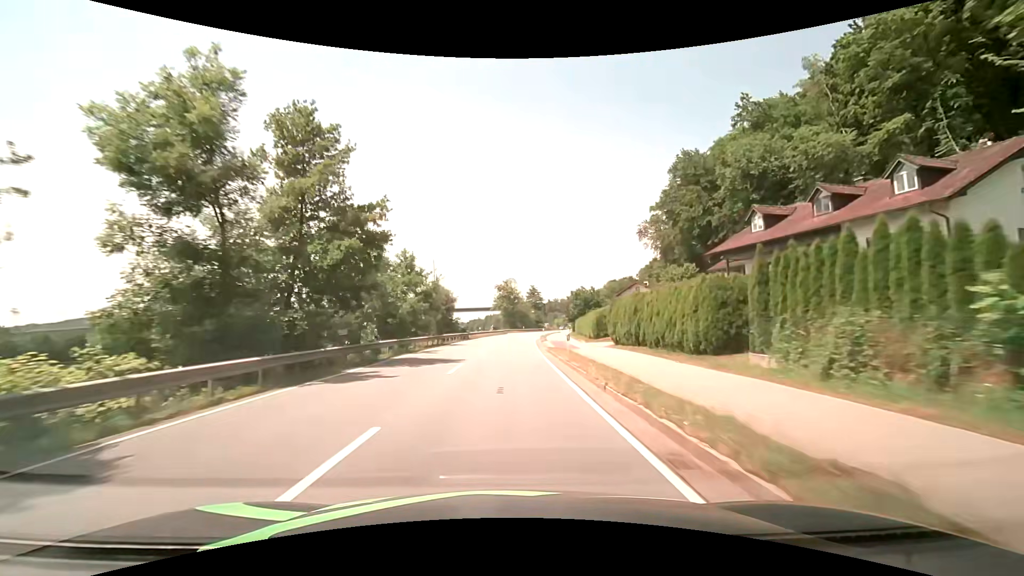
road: primary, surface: asphalt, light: Day
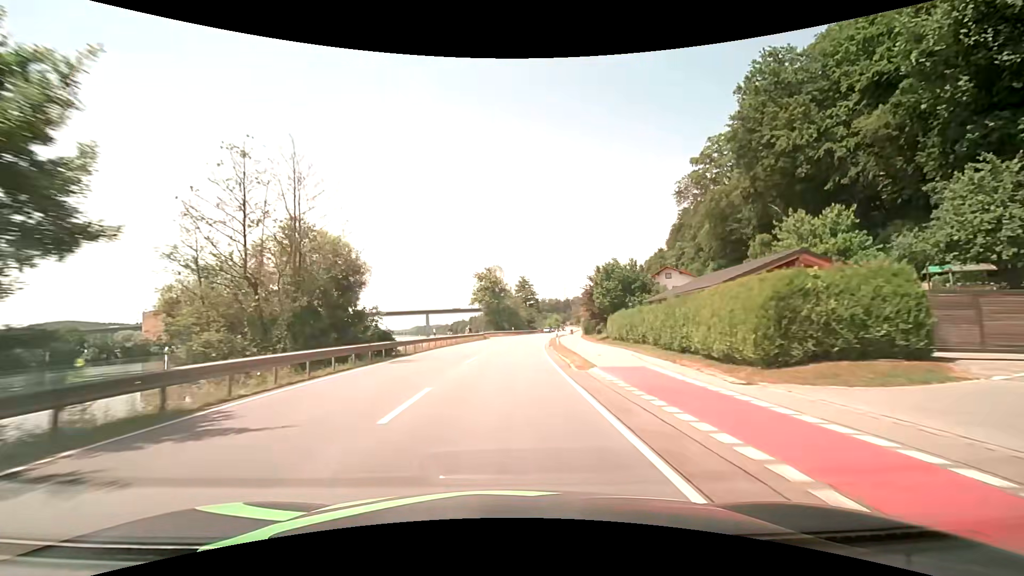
(+0.4, +31.4) m; +1°
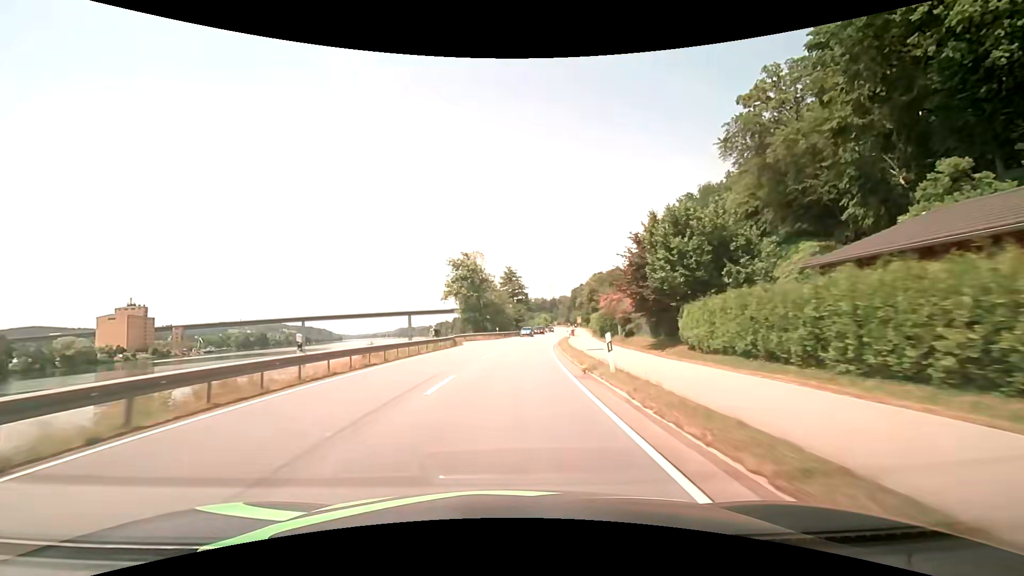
(+0.4, +20.8) m; +2°
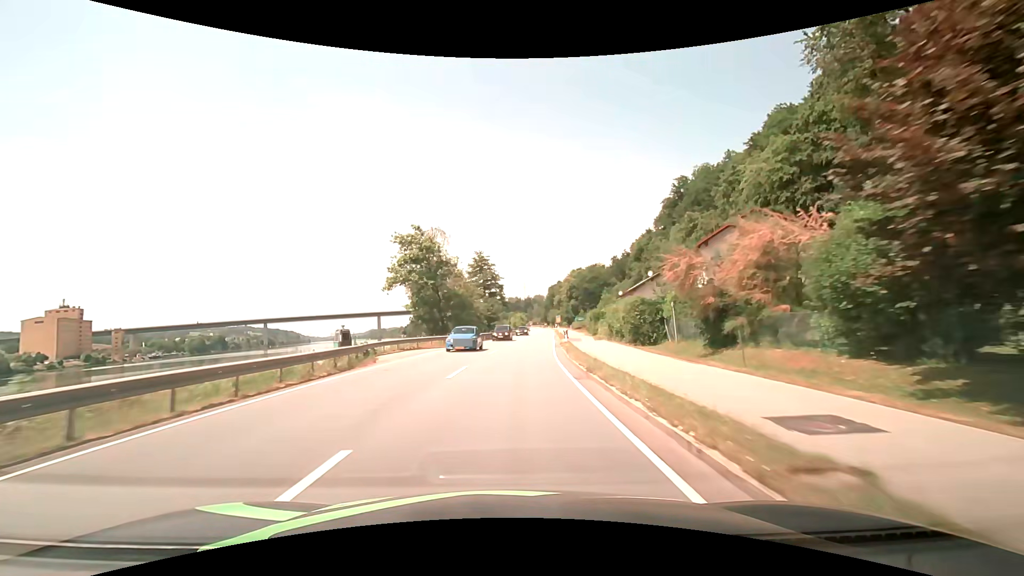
(+0.6, +20.7) m; +3°
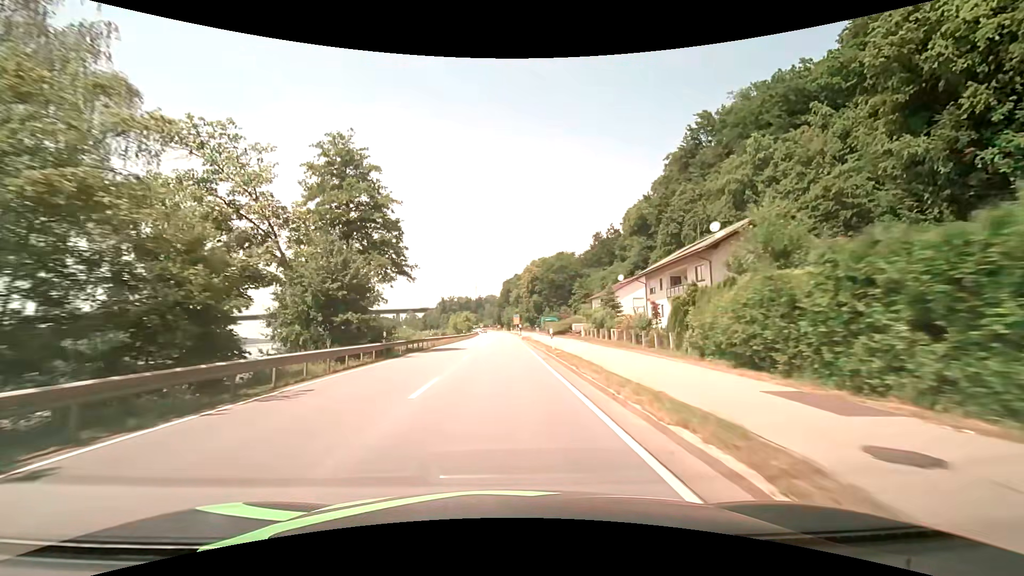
(+3.3, +51.4) m; +6°
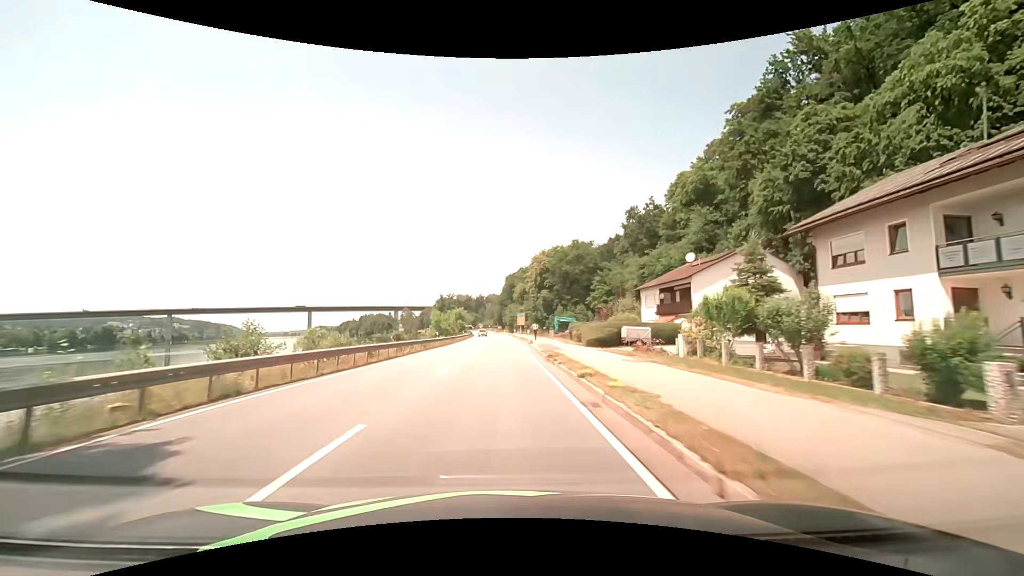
(+0.1, +30.6) m; 0°
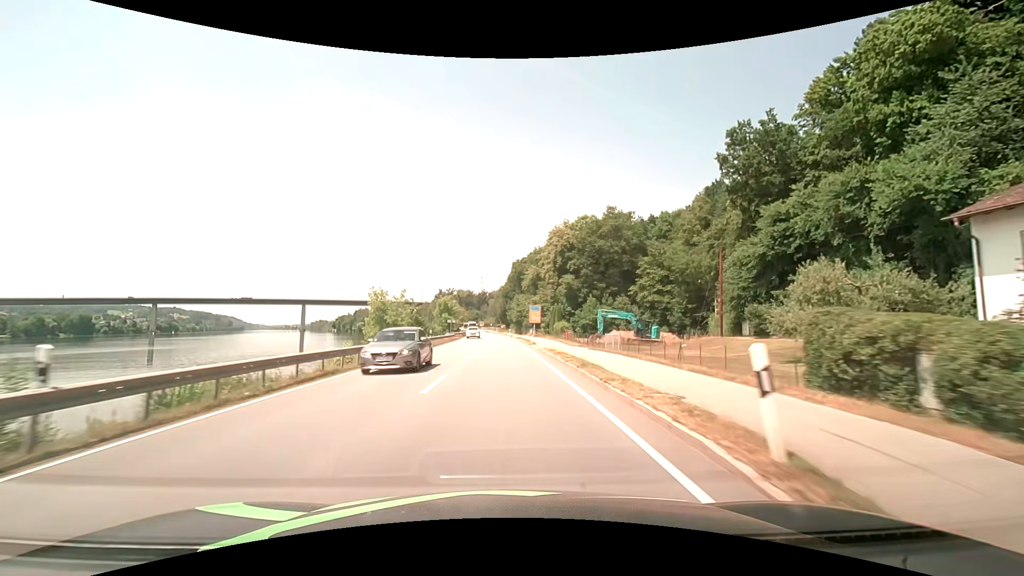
(-0.5, +40.5) m; -1°
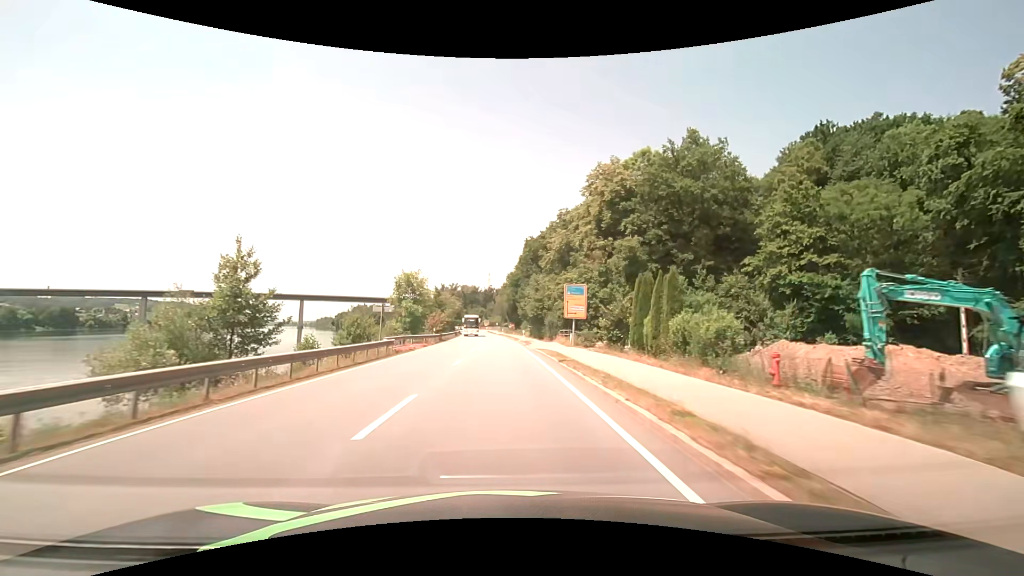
(-0.2, +40.3) m; -1°
(0, +10) (0, +20) (0, +30) (-1, +40) (-1, +50) (-1, +60) (-2, +70) (-2, +80) (-3, +90) (-3, +100) m
